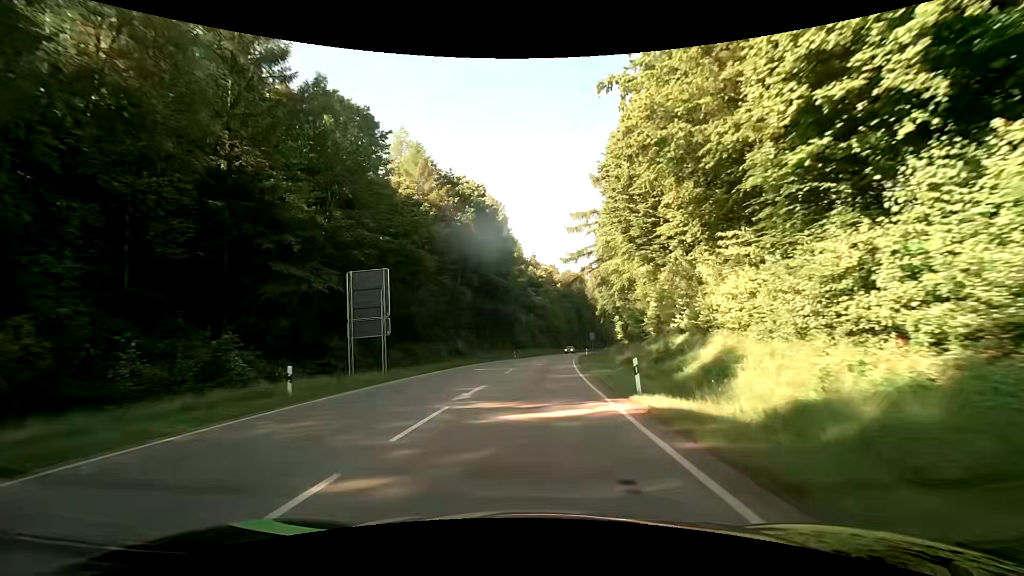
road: secondary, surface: asphalt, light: Day
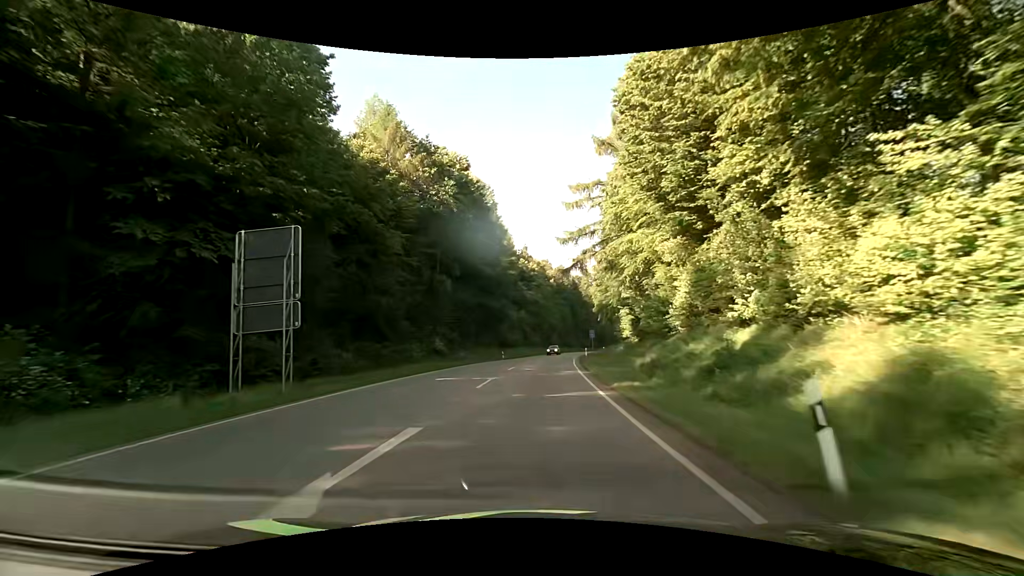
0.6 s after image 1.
(+0.1, +9.5) m; +1°
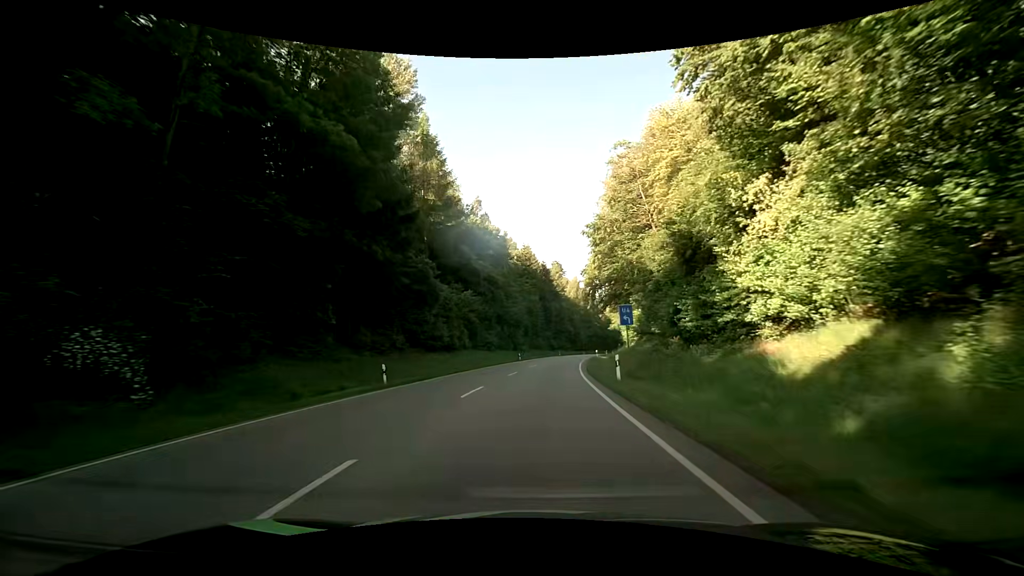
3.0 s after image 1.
(+1.3, +38.4) m; +4°
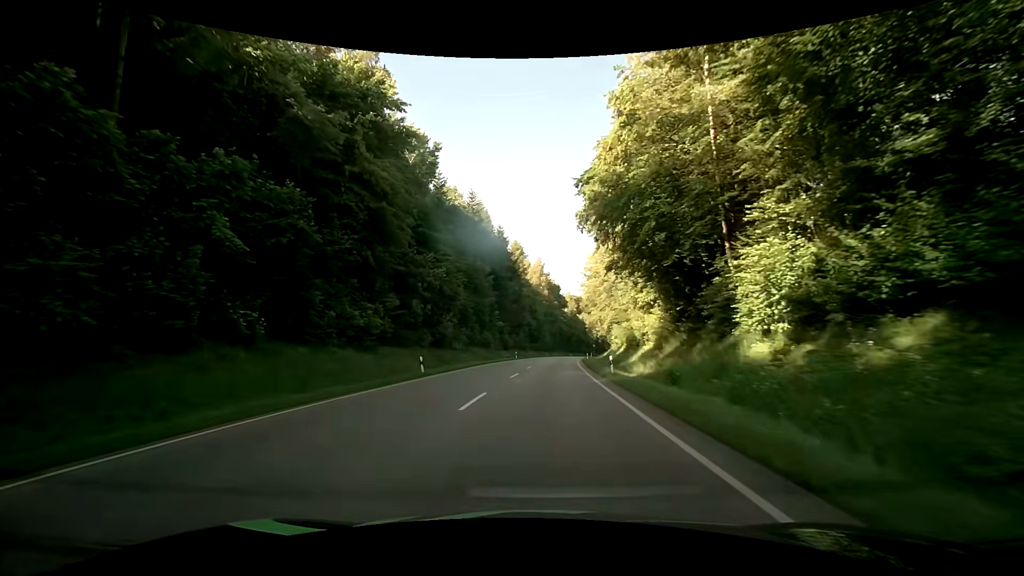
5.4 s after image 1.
(+1.8, +39.7) m; +5°
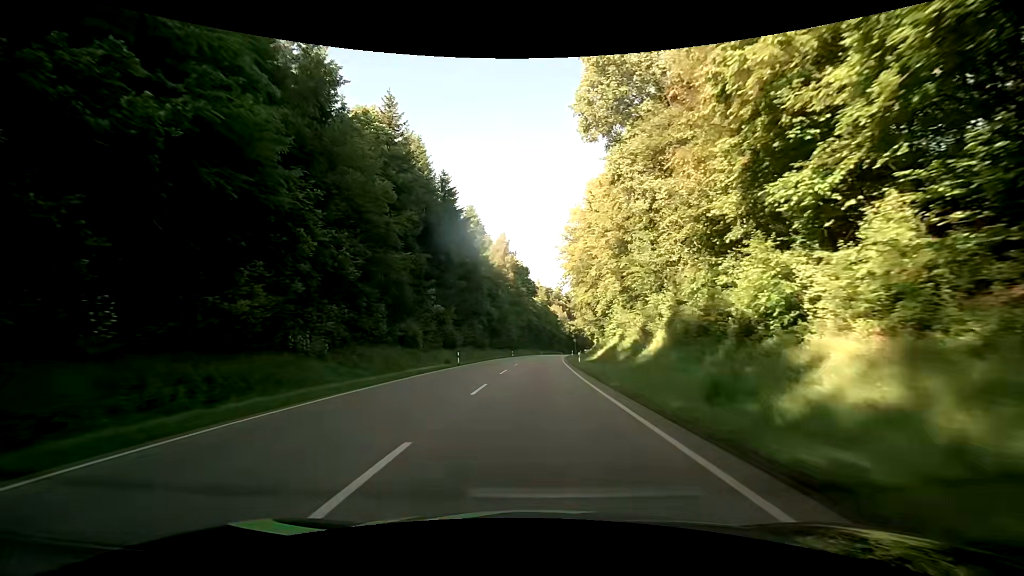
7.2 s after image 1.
(+1.0, +30.7) m; +4°
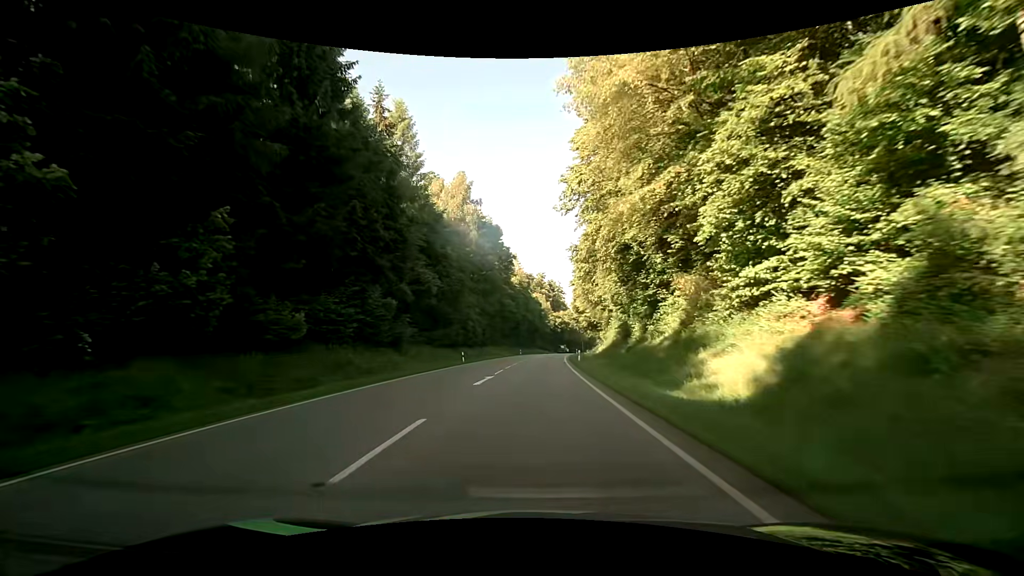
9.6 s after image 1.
(+1.0, +42.3) m; +2°
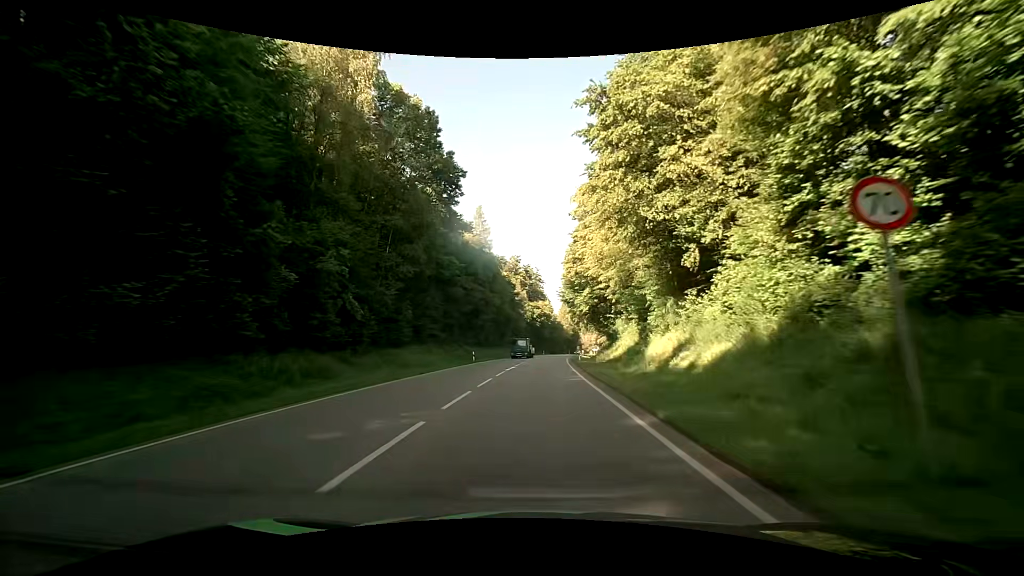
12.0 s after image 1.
(+1.5, +43.1) m; +4°
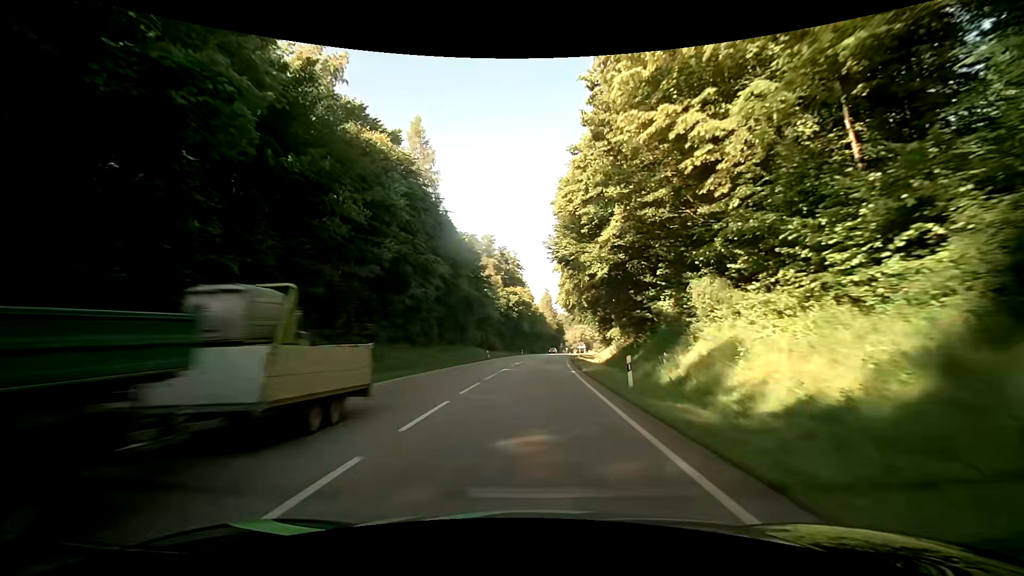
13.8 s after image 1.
(+0.8, +32.9) m; +2°
(0, +10) (0, +20) (+1, +30) (+1, +40) (+2, +50) (+2, +60) (+3, +70) (+4, +80) (+5, +90) (+6, +100) m
